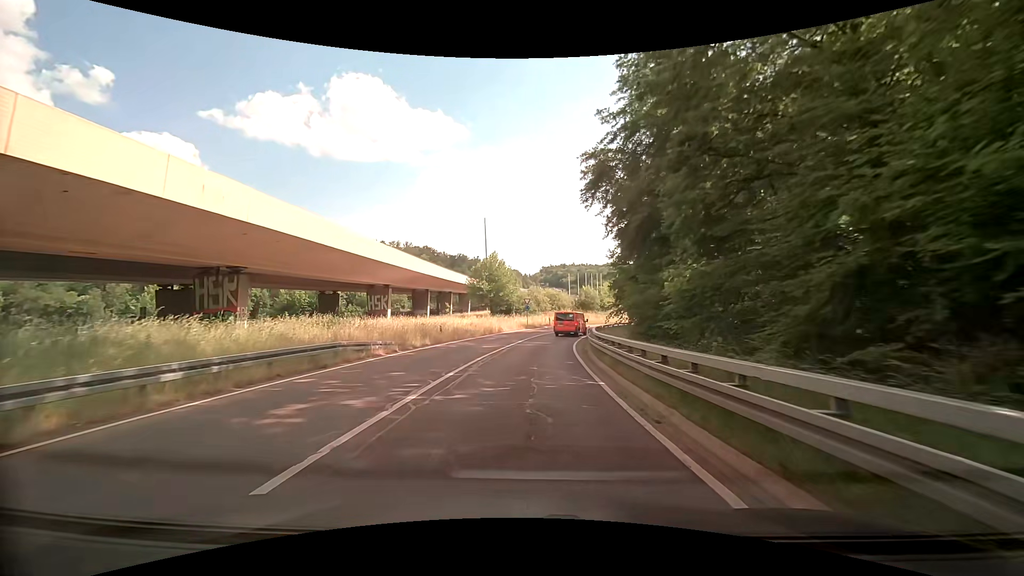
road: trunk_link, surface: asphalt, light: Day
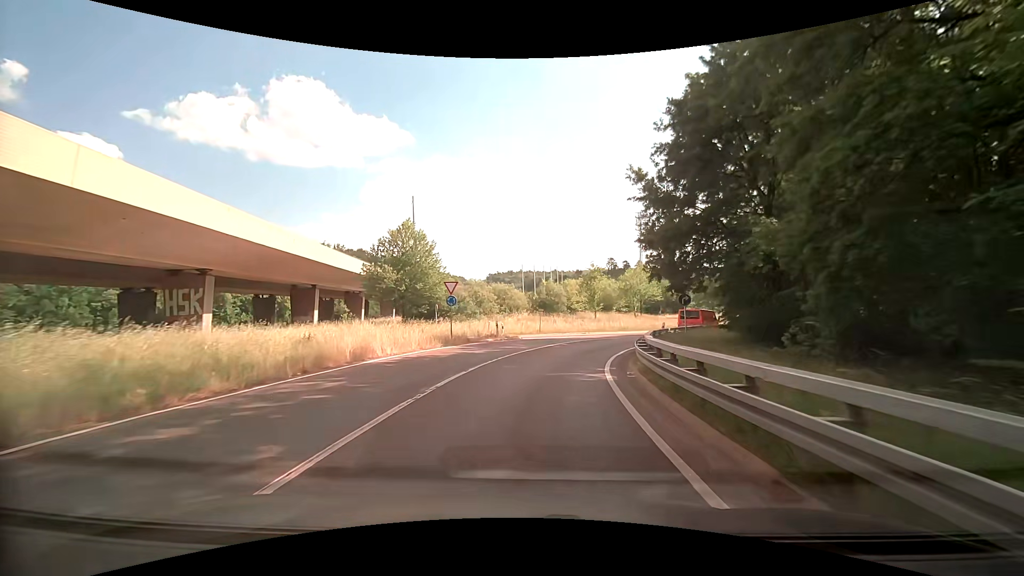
(+1.3, +28.6) m; +6°
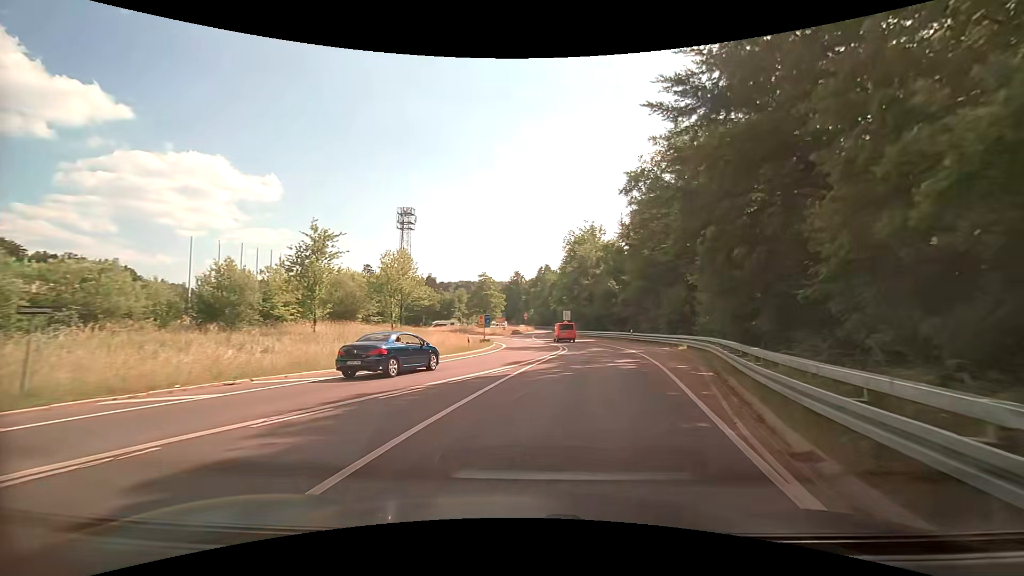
(+5.4, +30.5) m; +27°
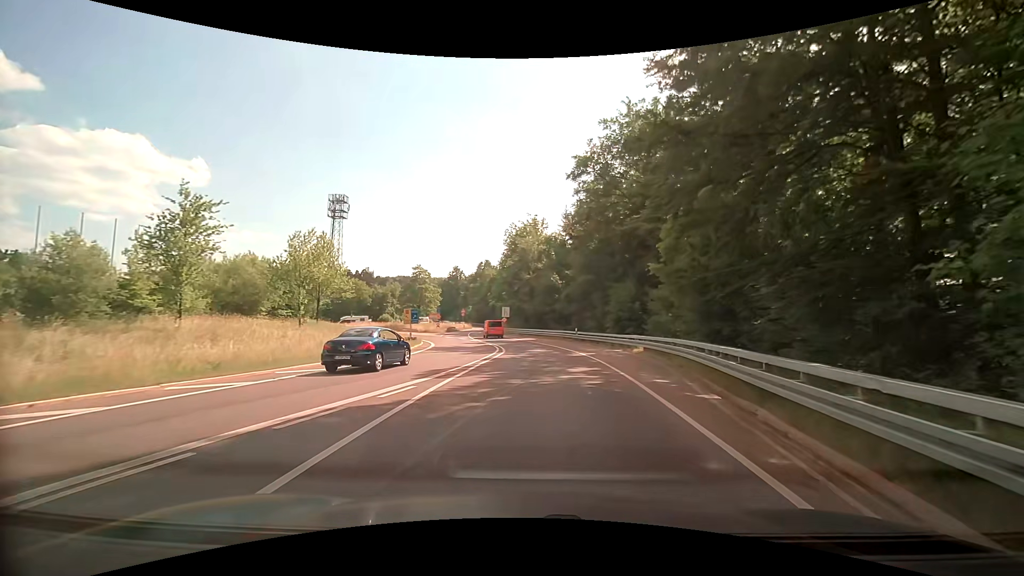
(+0.3, +5.9) m; +6°
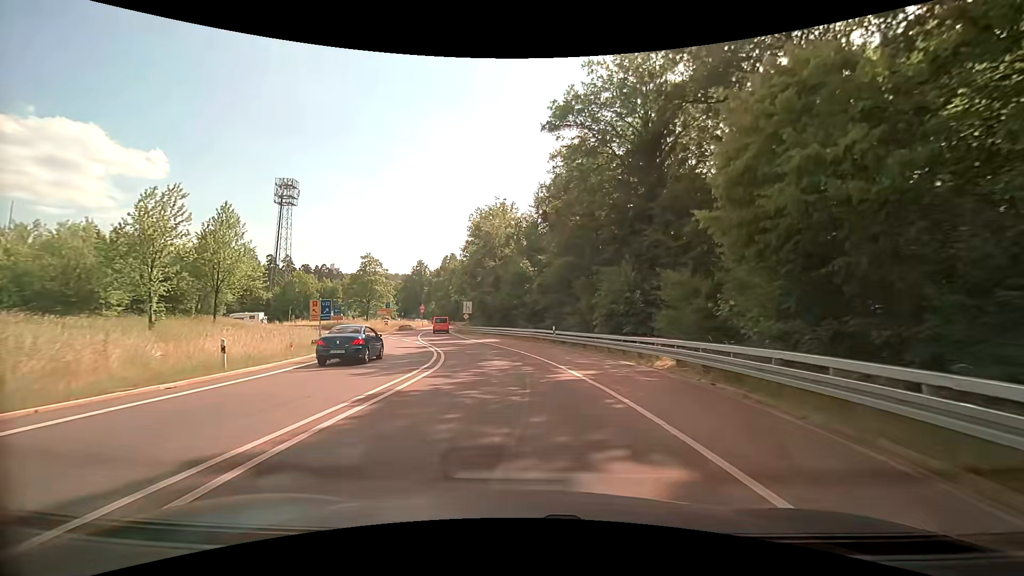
(+0.9, +12.0) m; +5°
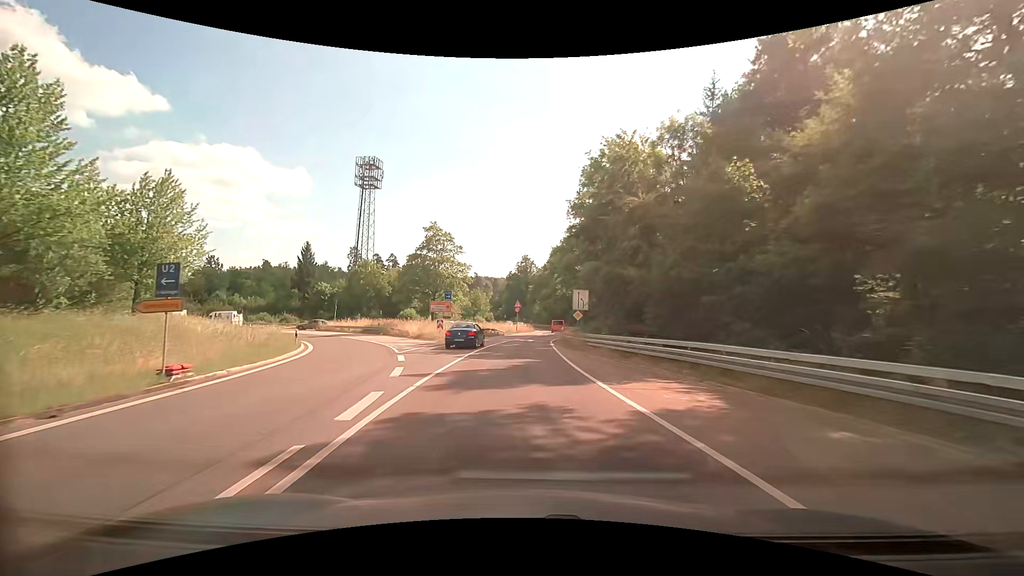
(-2.8, +29.8) m; -12°
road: secondary
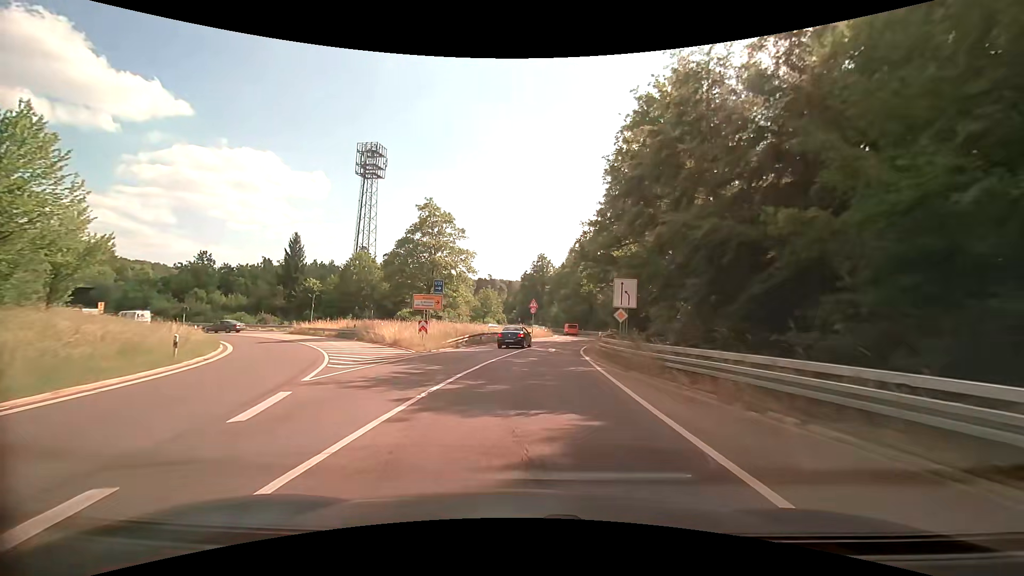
(-0.3, +11.9) m; -2°
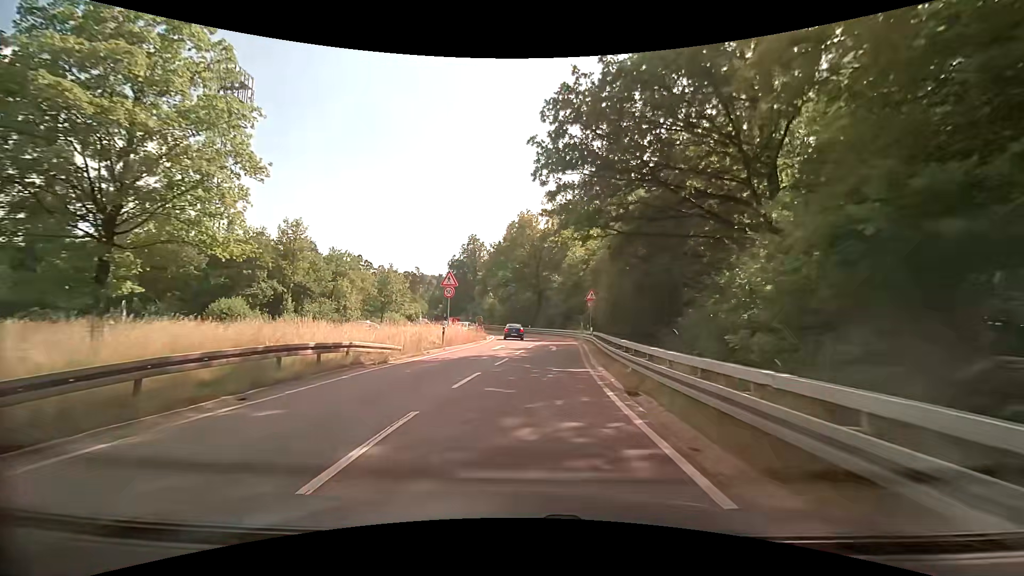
(+1.5, +29.4) m; +8°
(0, +10) (0, +20) (+1, +30) (0, +40) (0, +50) (-1, +60) (-3, +70) (-6, +79) (-10, +89) (-13, +98) m
